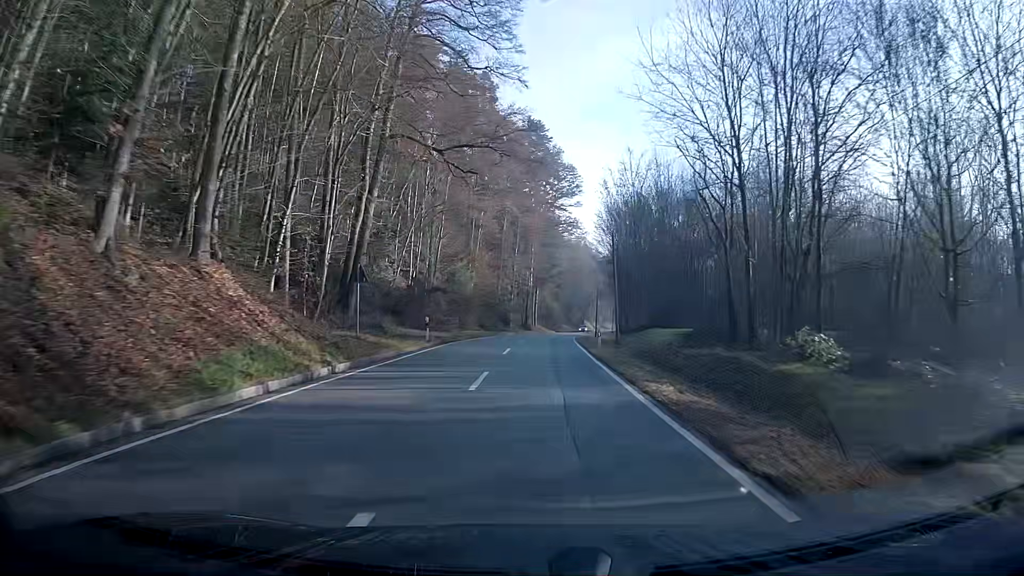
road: secondary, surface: asphalt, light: Day
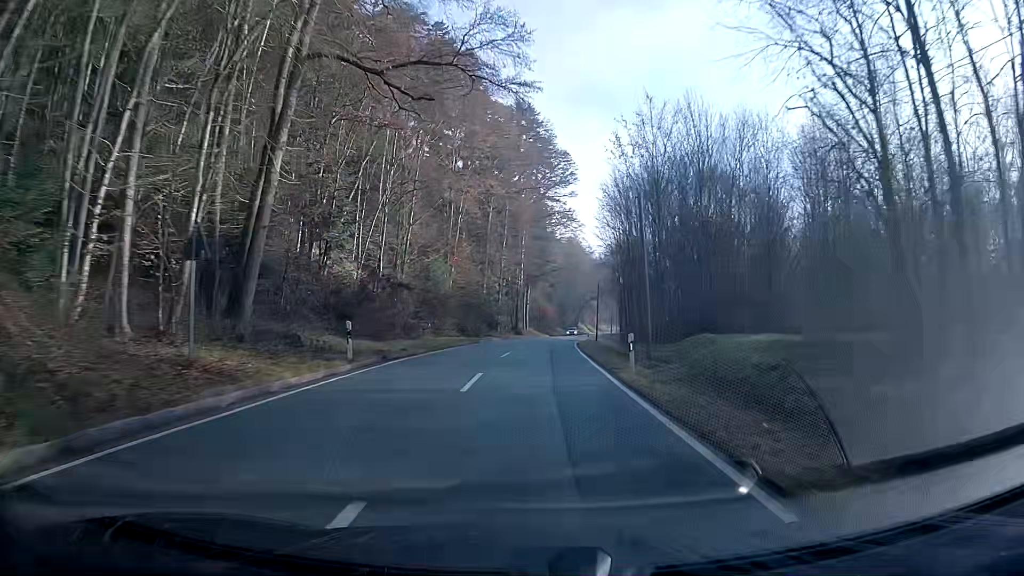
(0.0, +11.3) m; +1°
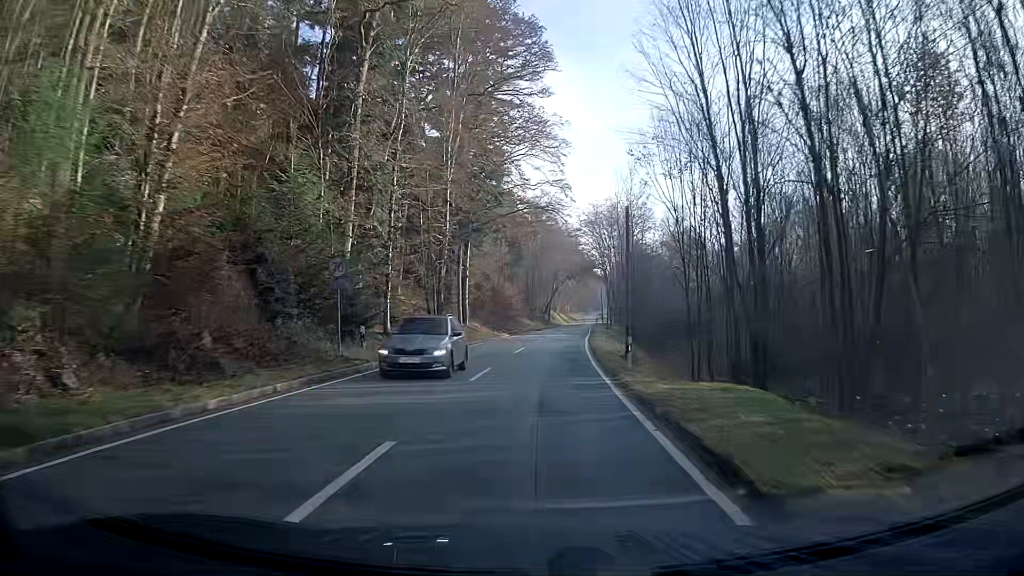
(+1.3, +44.4) m; +3°
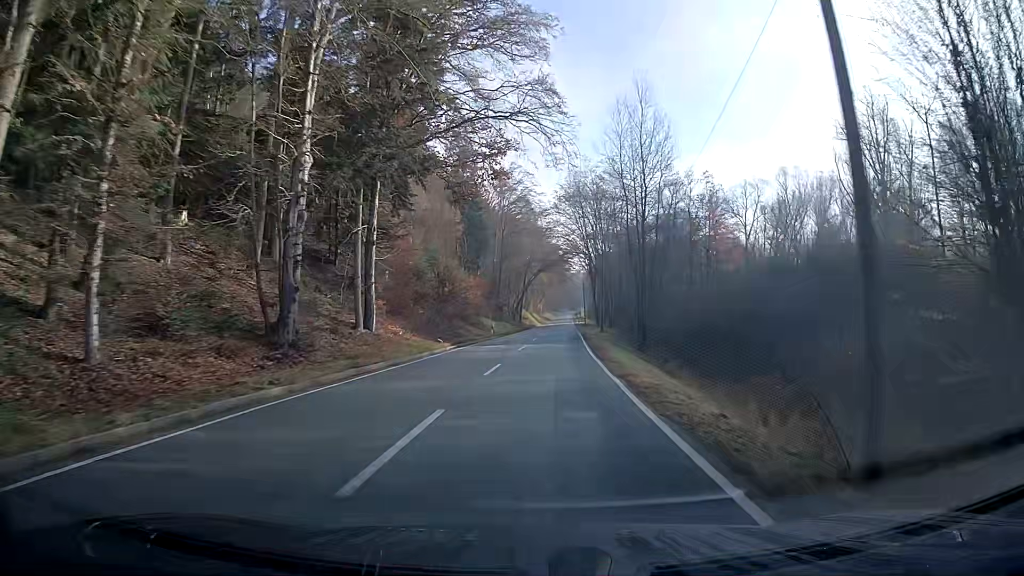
(+0.4, +22.3) m; +3°
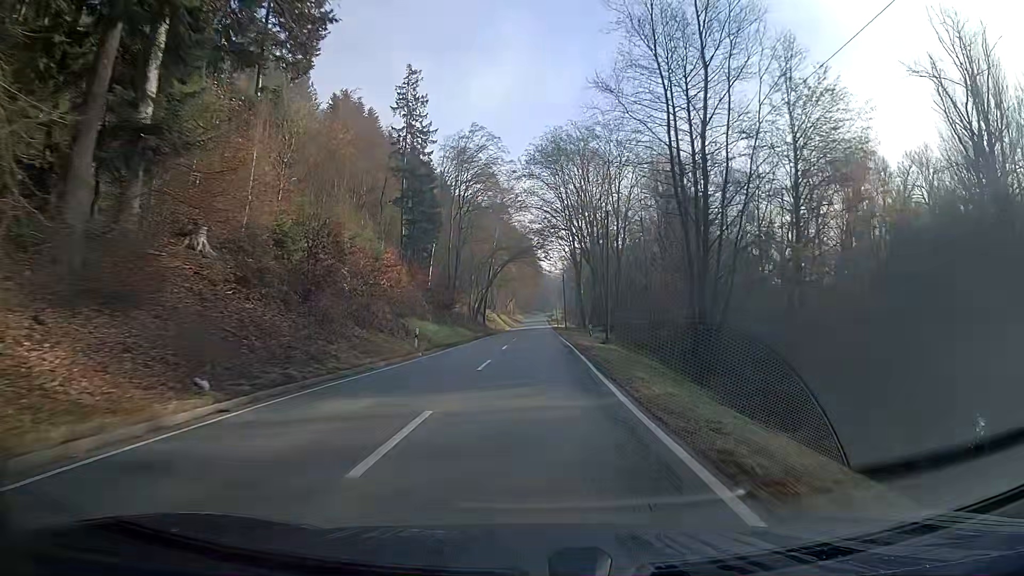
(+0.6, +22.7) m; +3°
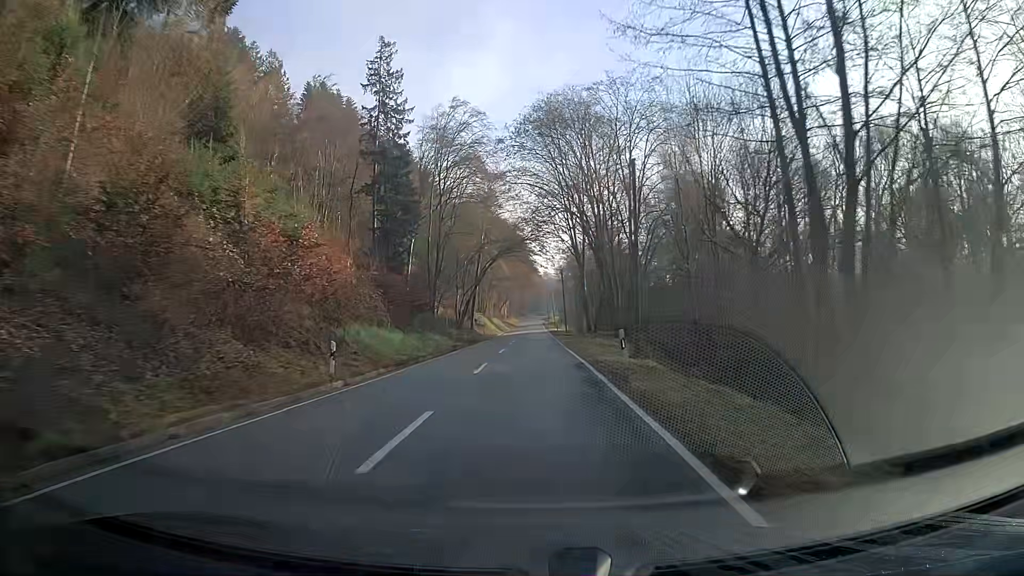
(-0.1, +11.5) m; -1°
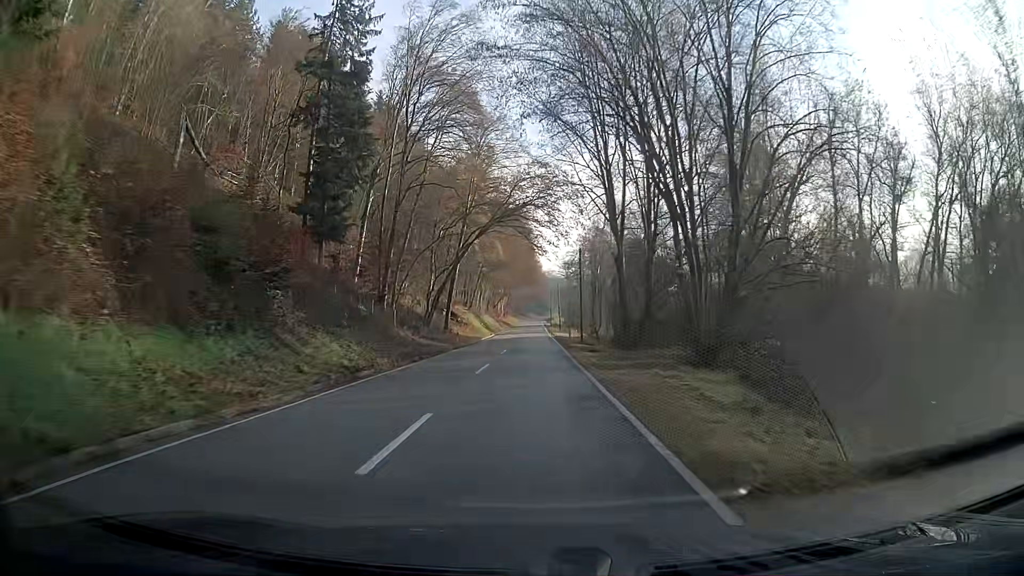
(-0.2, +23.3) m; 0°
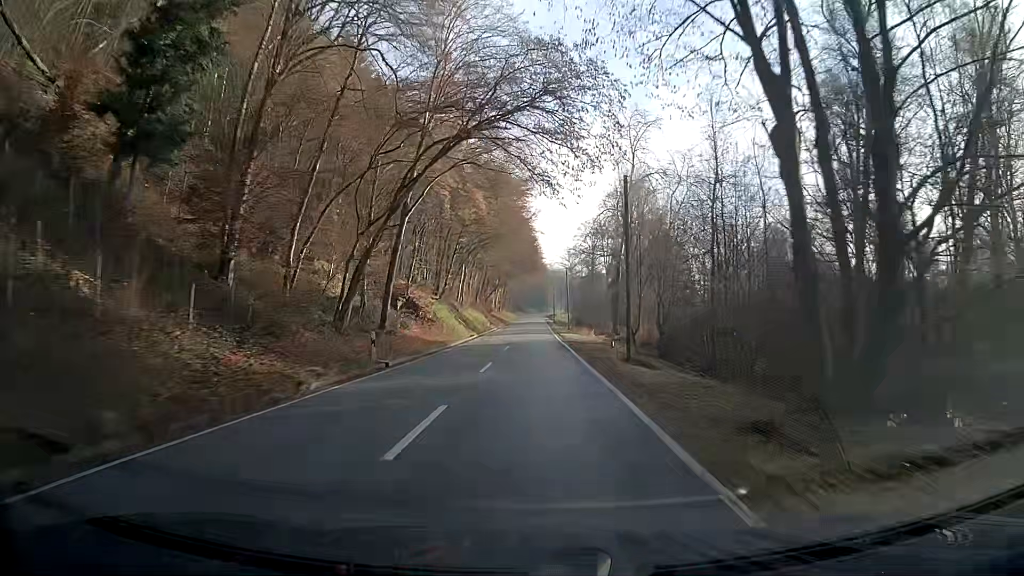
(+0.2, +23.7) m; +1°
